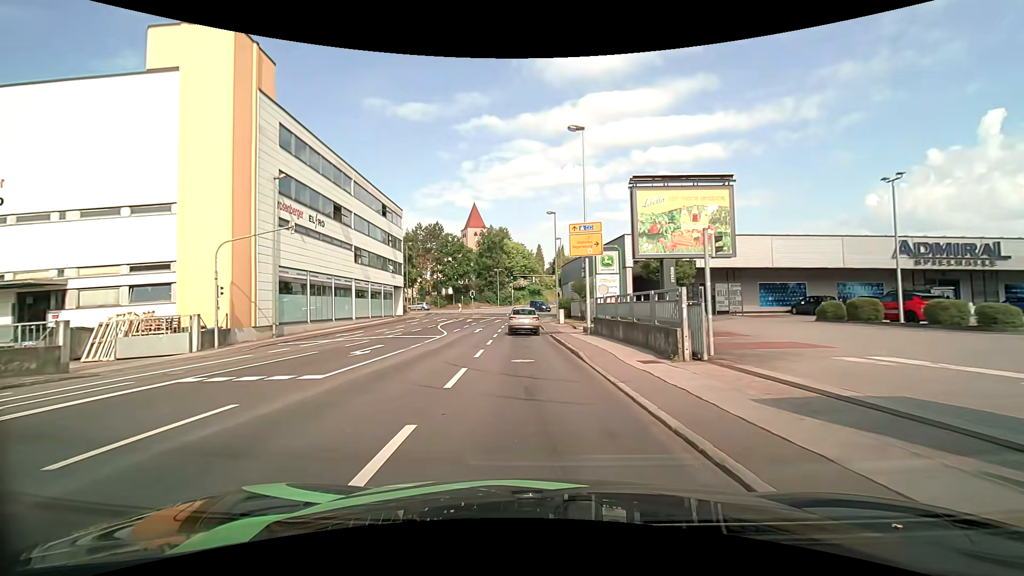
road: tertiary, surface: asphalt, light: Day
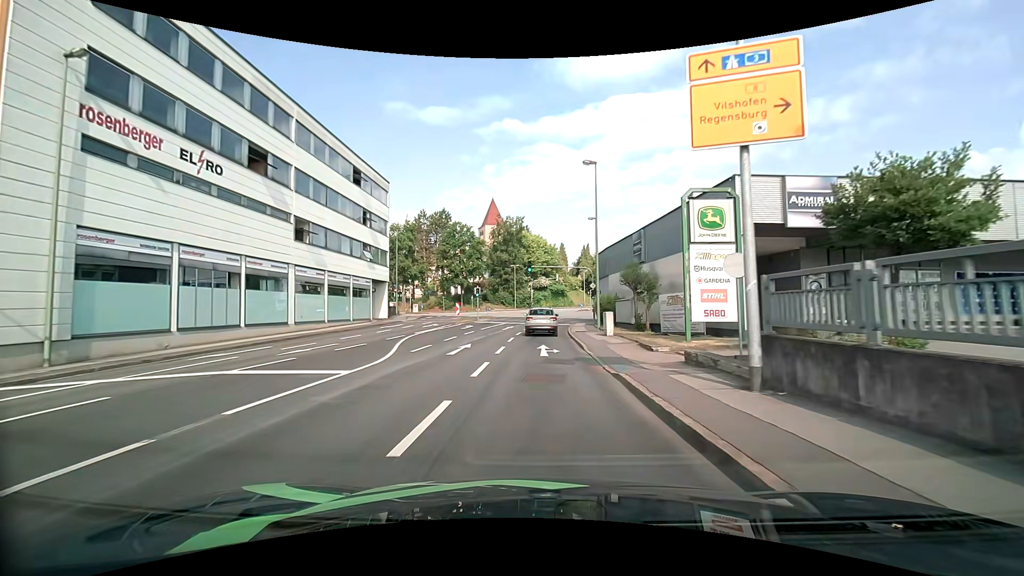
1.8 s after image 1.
(-0.4, +16.3) m; -3°
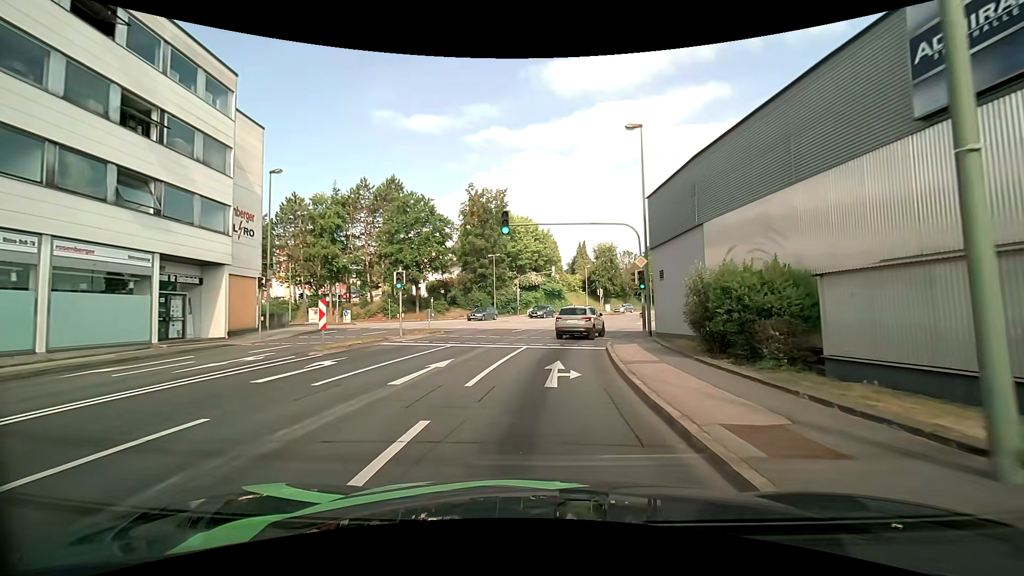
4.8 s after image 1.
(+0.3, +25.5) m; 0°
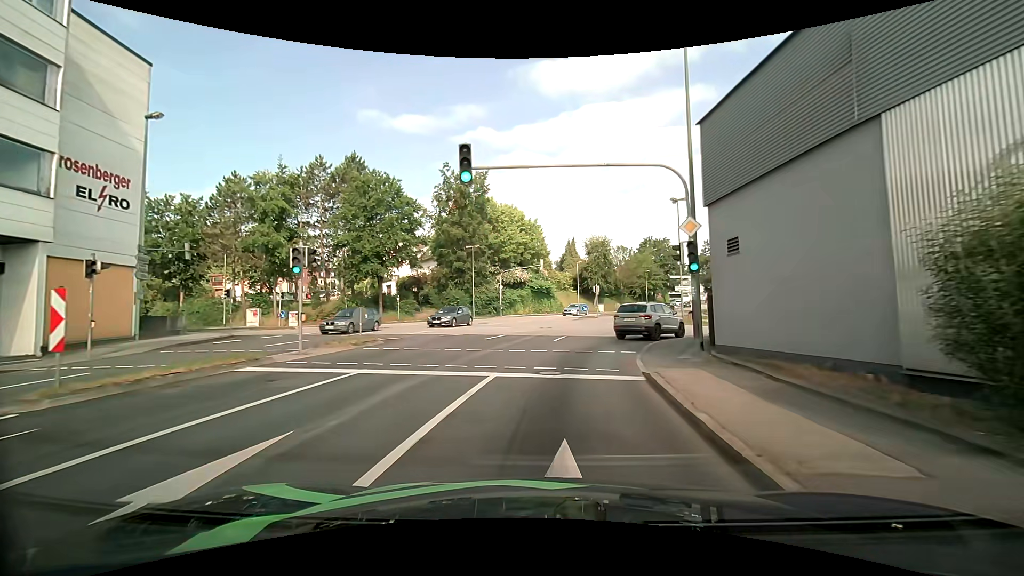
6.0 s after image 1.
(-0.2, +9.0) m; 0°
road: tertiary_link
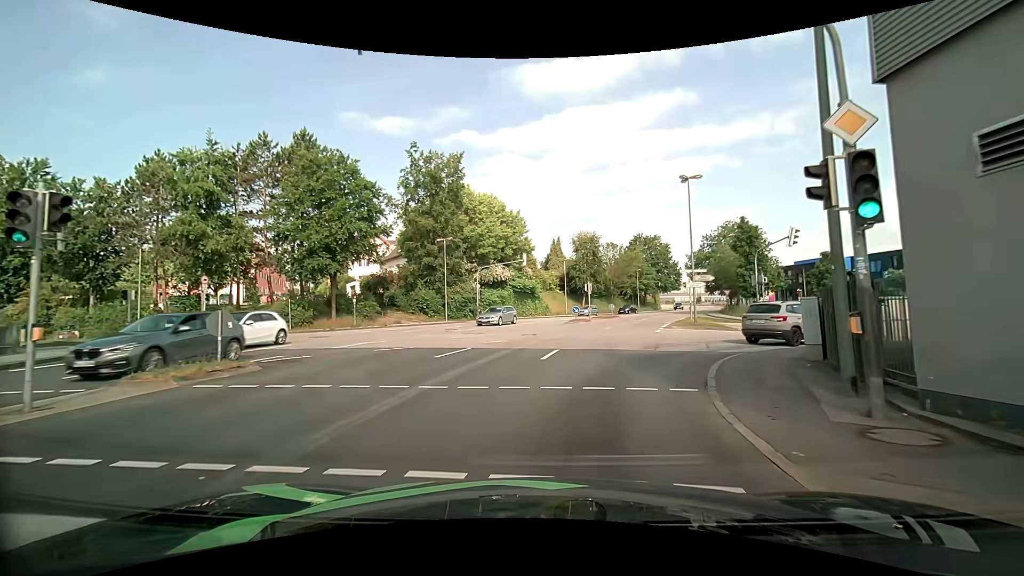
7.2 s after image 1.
(0.0, +7.4) m; -1°
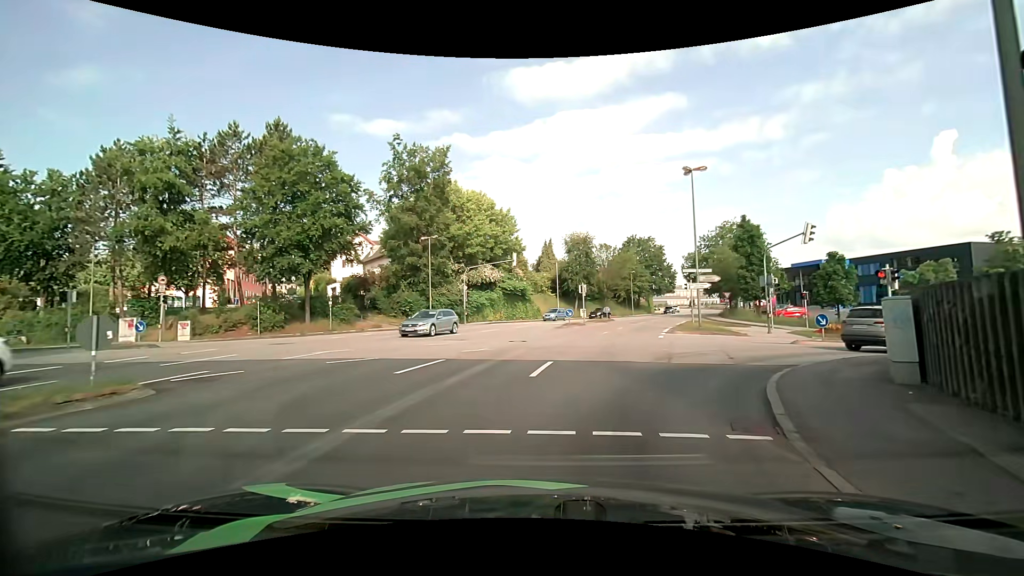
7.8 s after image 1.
(0.0, +2.9) m; +2°
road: tertiary
